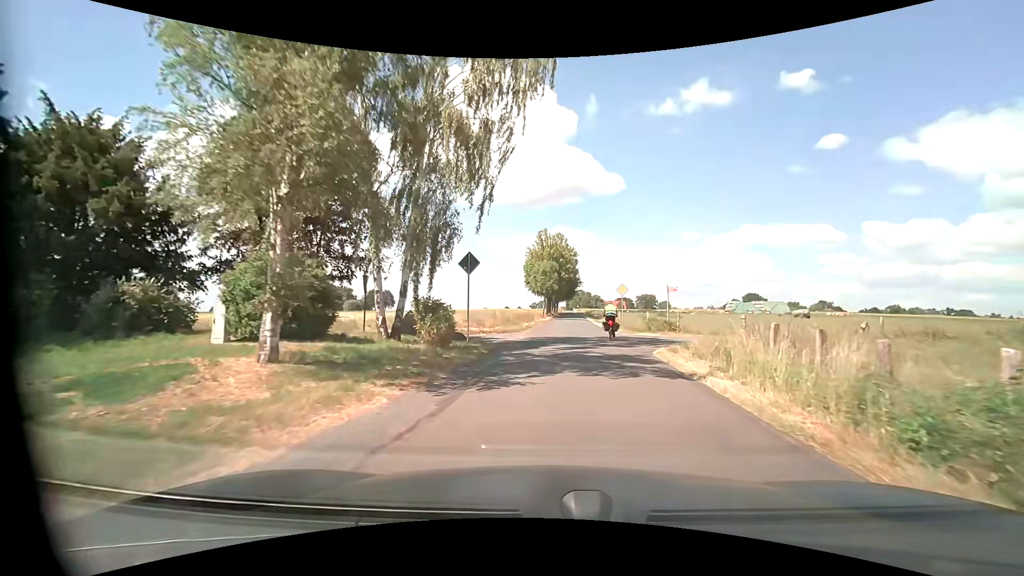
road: unclassified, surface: asphalt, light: Day
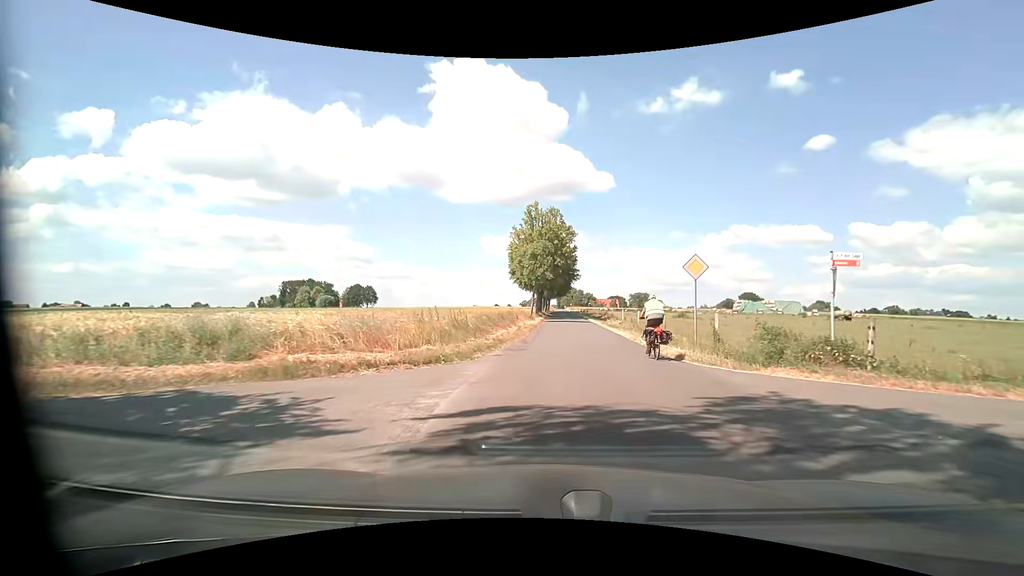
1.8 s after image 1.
(+0.1, +17.6) m; +1°
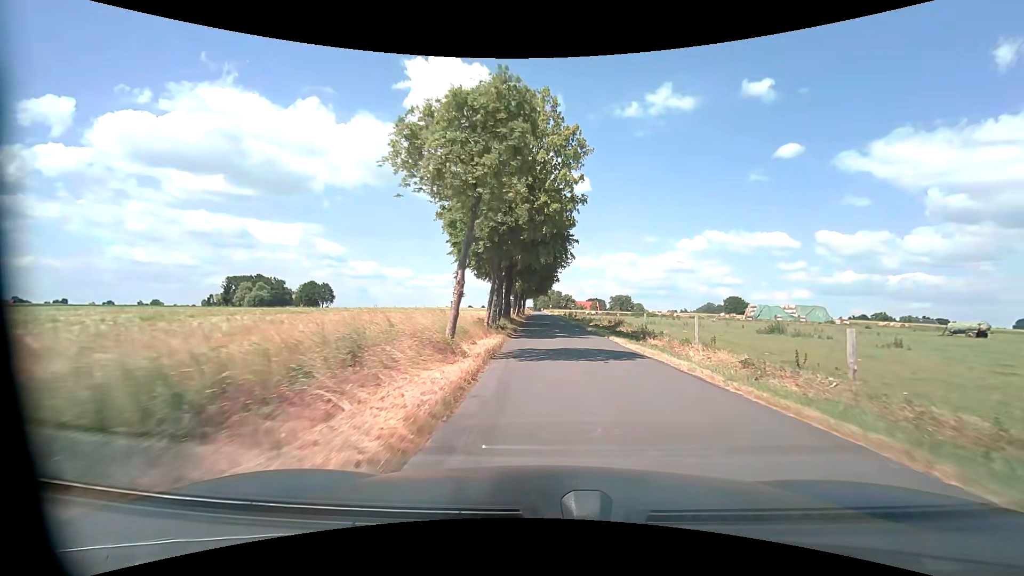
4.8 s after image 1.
(+0.3, +32.0) m; +3°
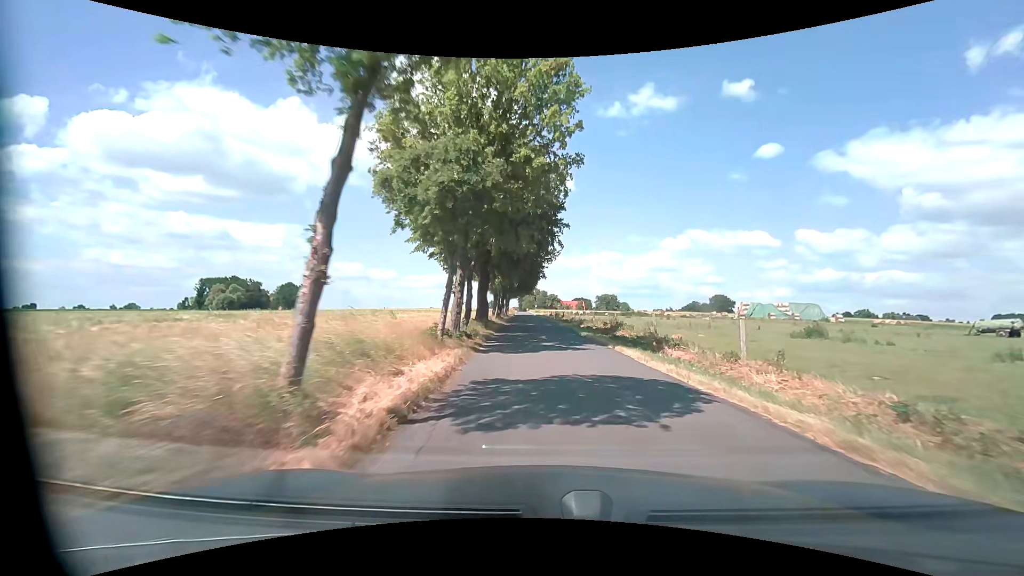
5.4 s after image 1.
(+0.1, +7.0) m; +1°
(0, +10) (+1, +20) (+1, +30) (+1, +40) (+1, +50) (0, +60) (0, +70) (-1, +80) (-1, +90) (-2, +100) m
